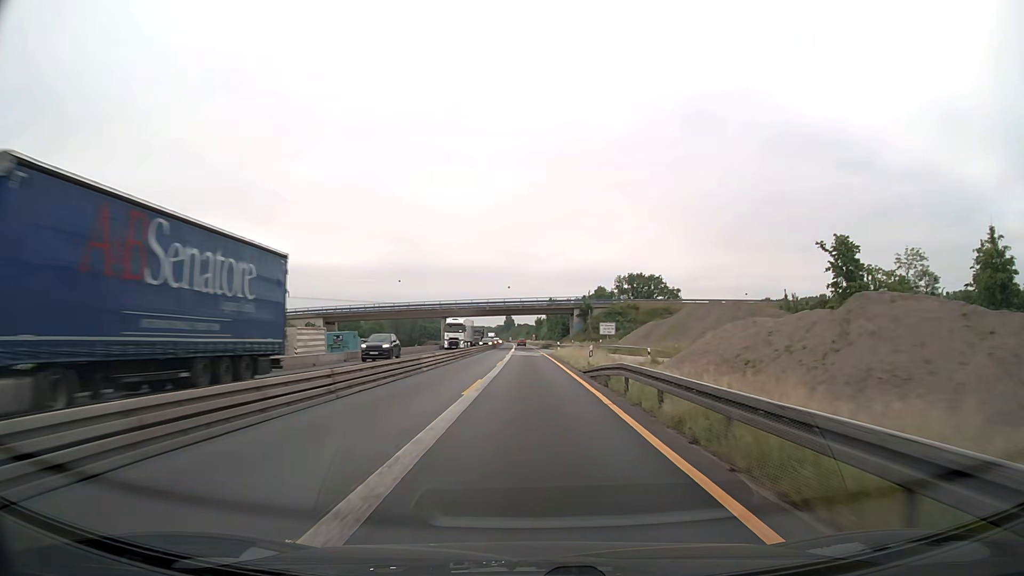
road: motorway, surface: asphalt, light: Day
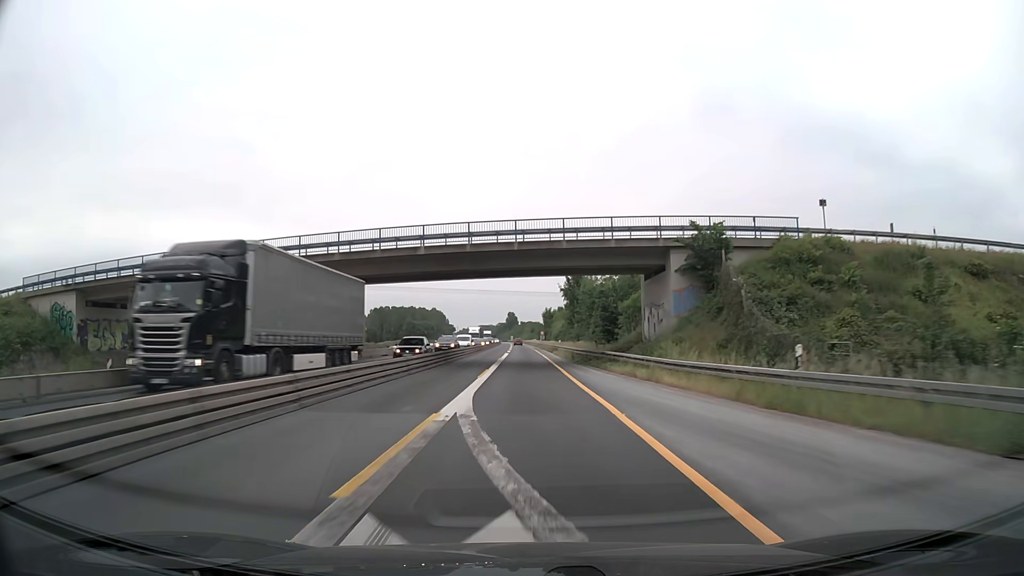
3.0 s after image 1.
(-0.3, +64.3) m; 0°
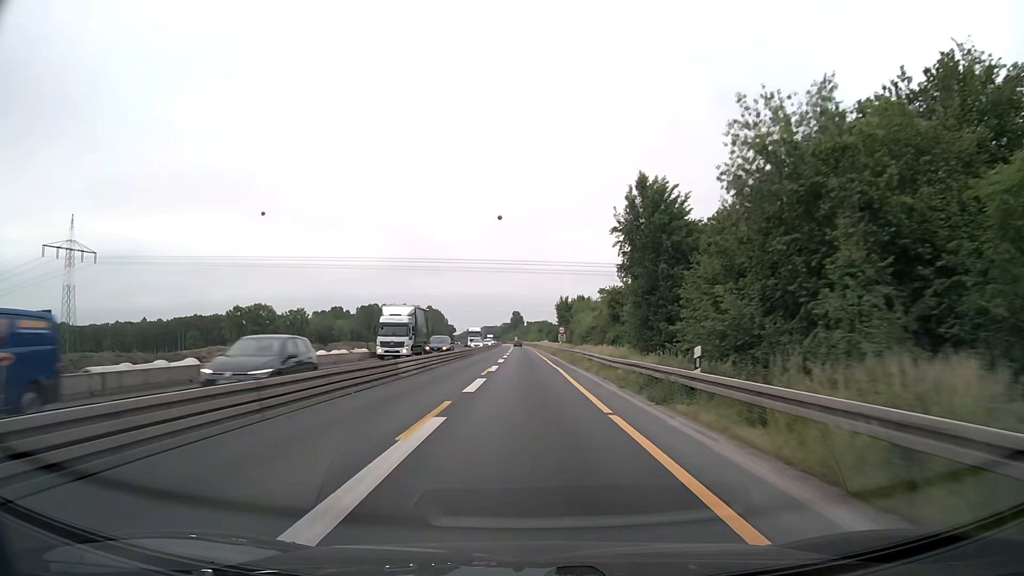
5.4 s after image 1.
(-0.4, +51.5) m; -1°
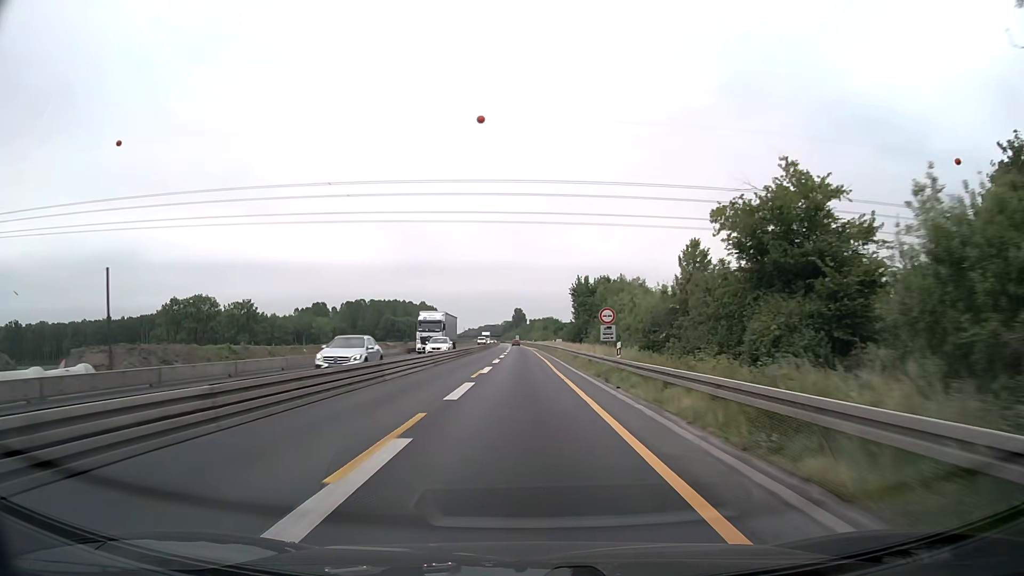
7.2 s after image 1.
(0.0, +38.6) m; 0°
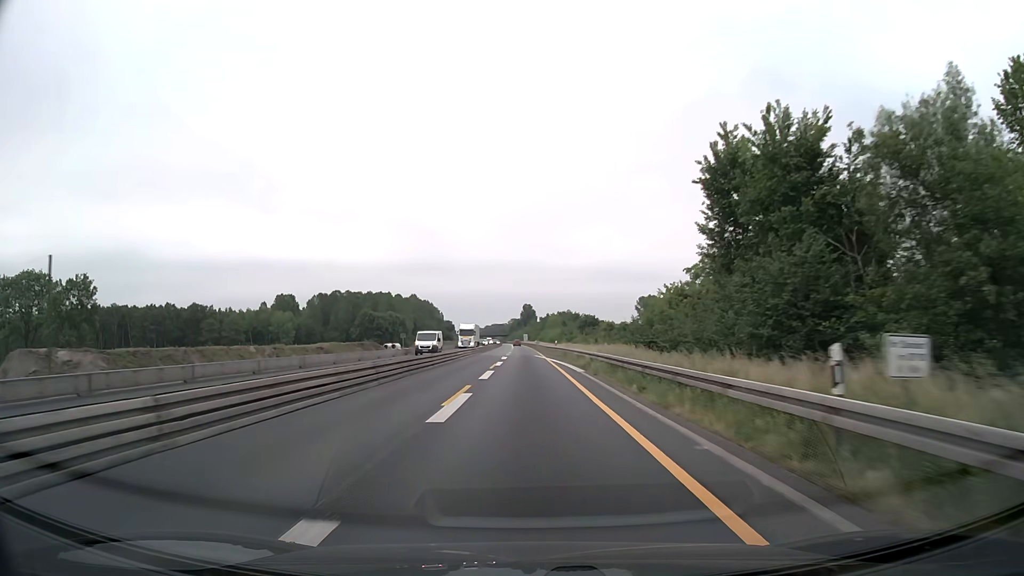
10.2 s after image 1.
(-0.6, +64.4) m; -1°
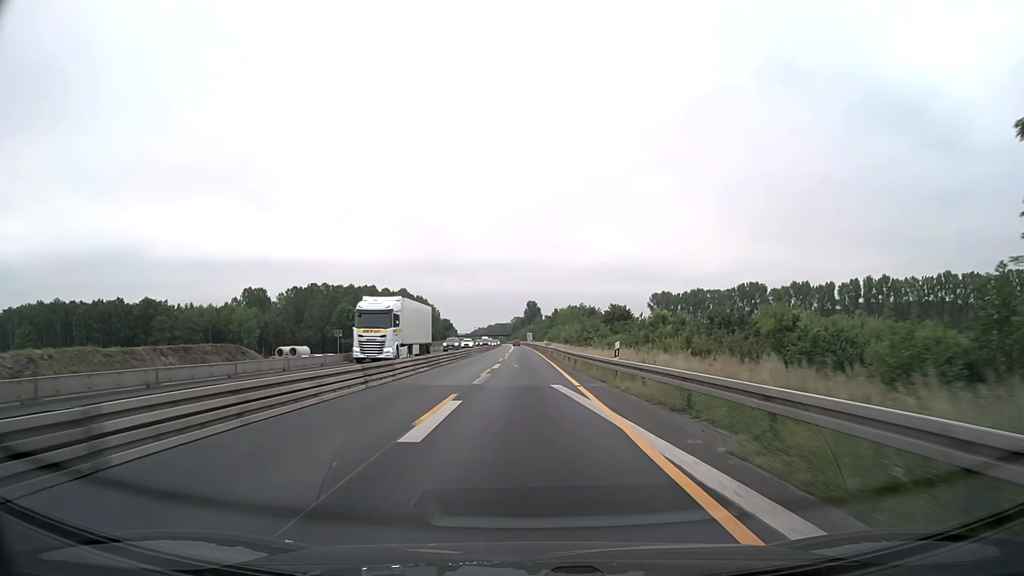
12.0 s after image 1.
(-0.1, +38.7) m; 0°
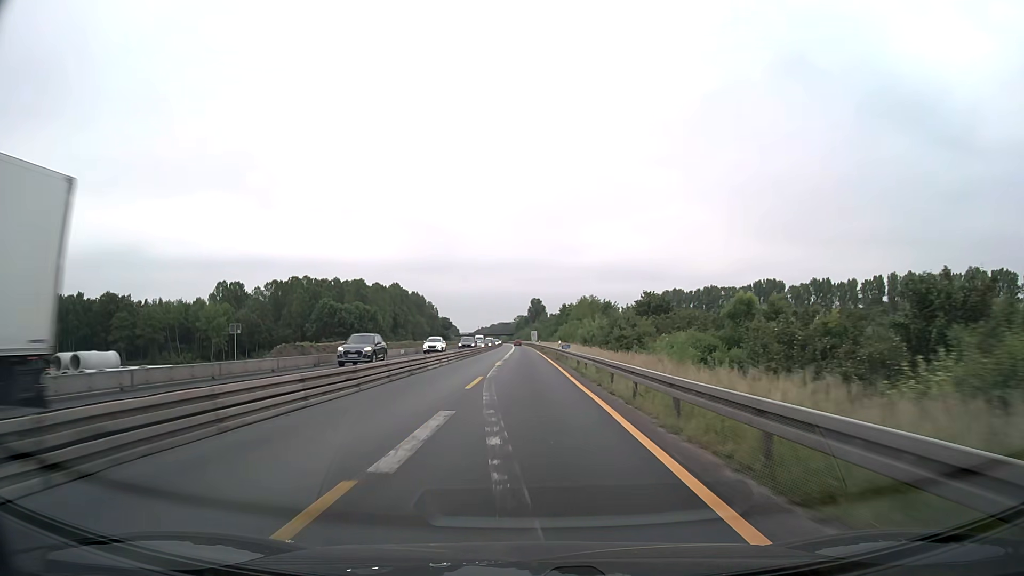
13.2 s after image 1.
(-0.1, +25.8) m; 0°
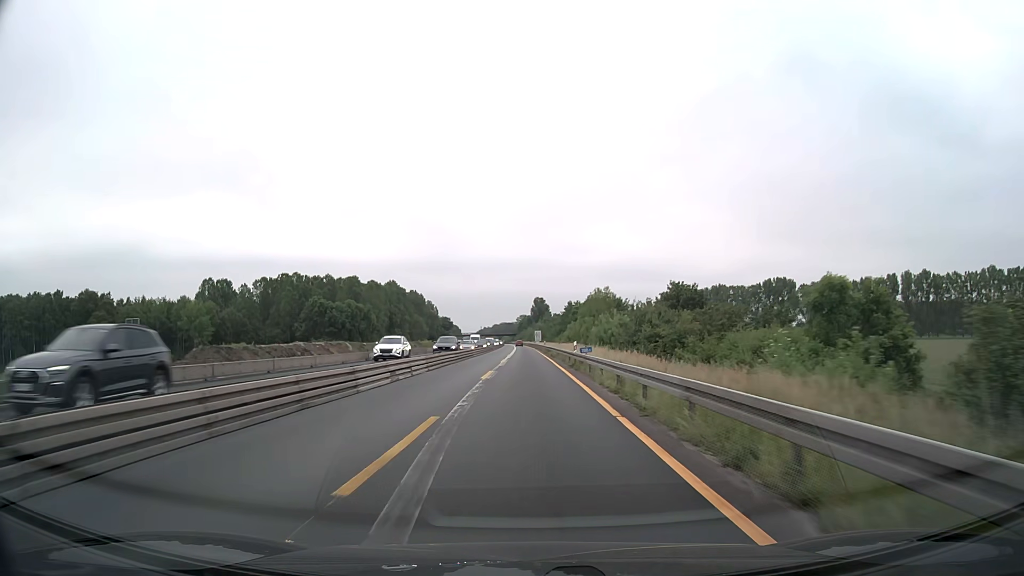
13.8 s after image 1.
(0.0, +12.9) m; 0°
